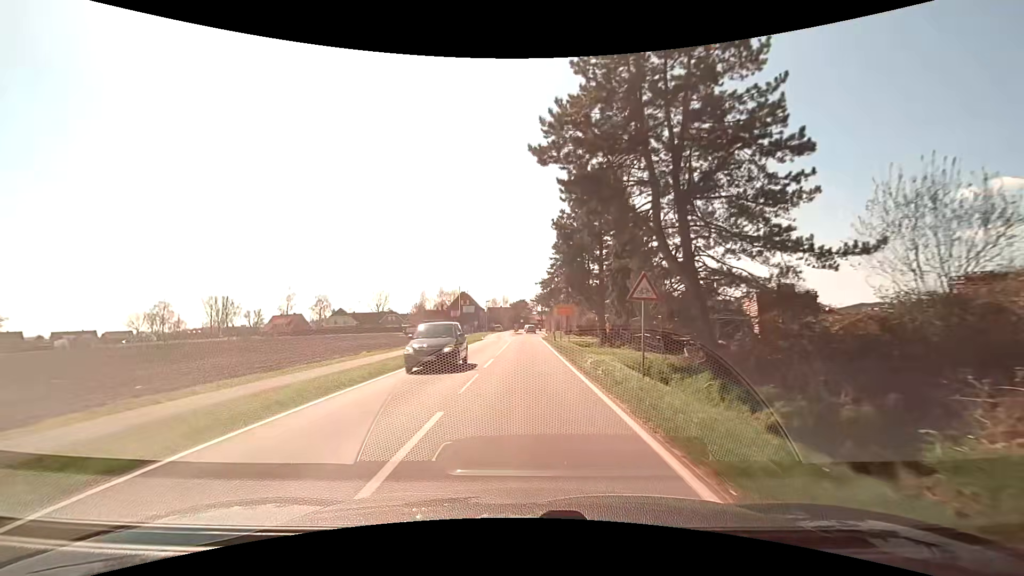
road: secondary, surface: asphalt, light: Day
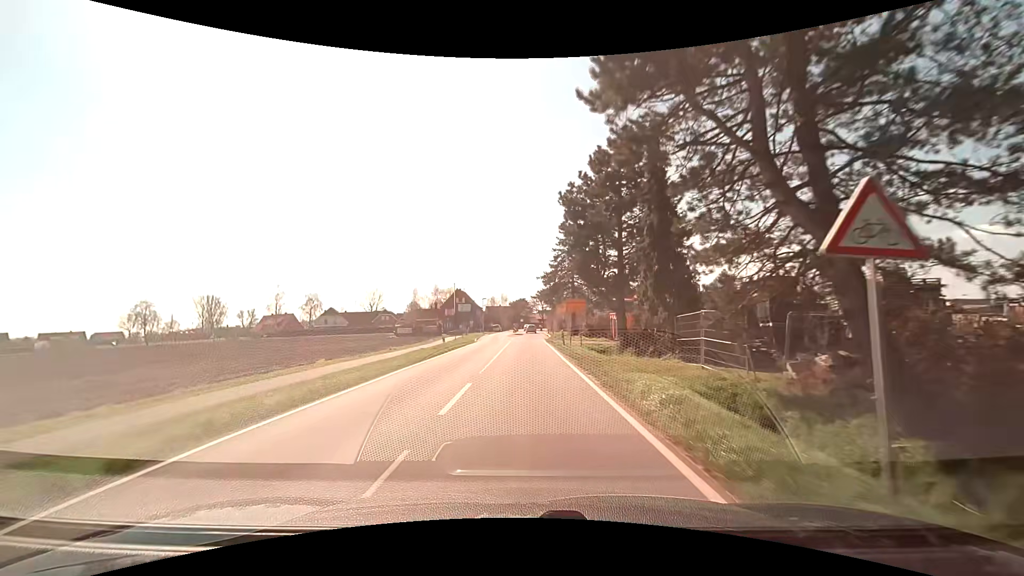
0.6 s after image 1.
(-0.1, +8.3) m; -1°
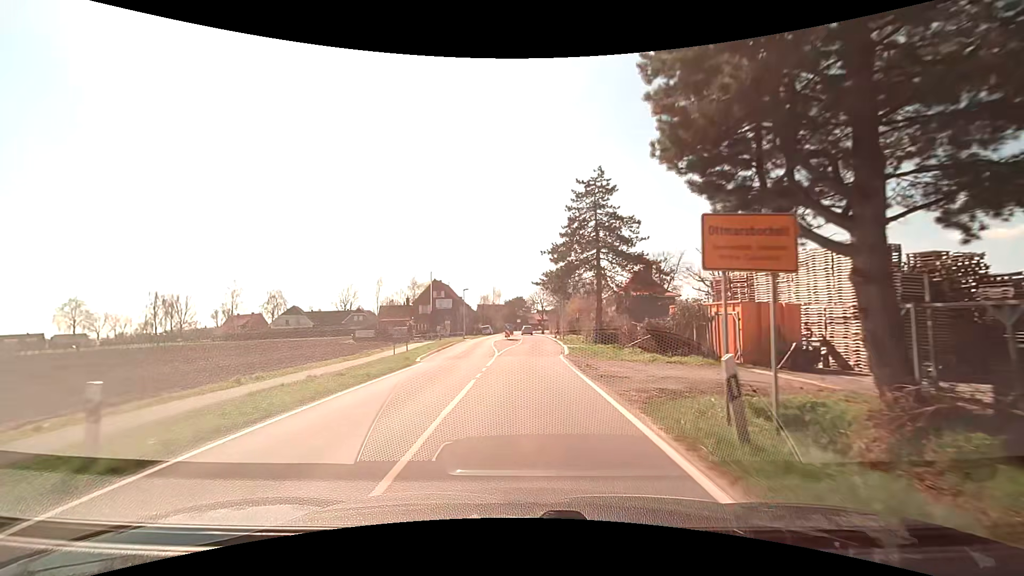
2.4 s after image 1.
(+0.1, +24.2) m; 0°
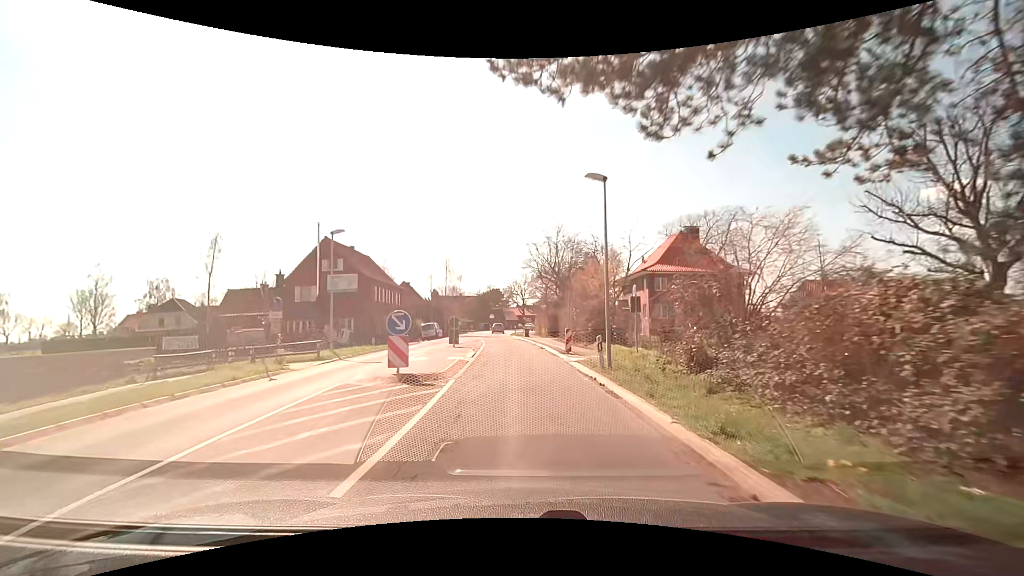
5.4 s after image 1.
(+1.1, +37.7) m; +2°
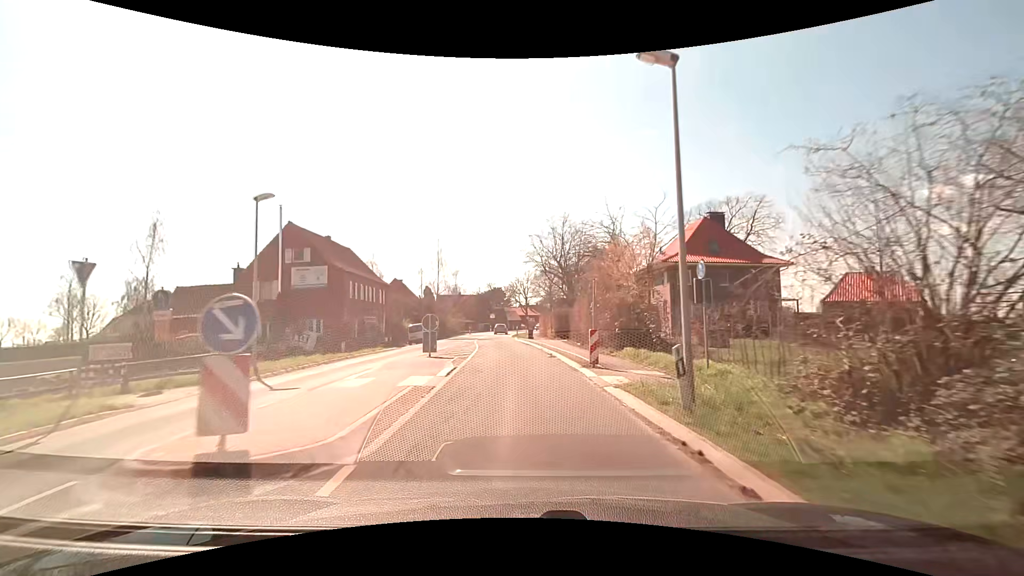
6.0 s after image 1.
(0.0, +7.3) m; 0°
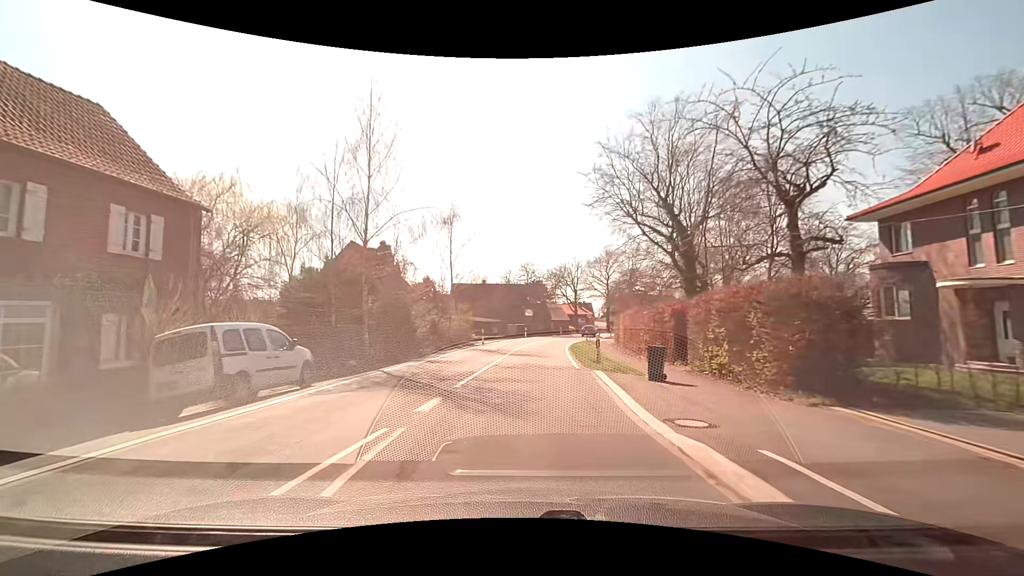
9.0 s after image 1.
(-1.7, +34.8) m; -5°
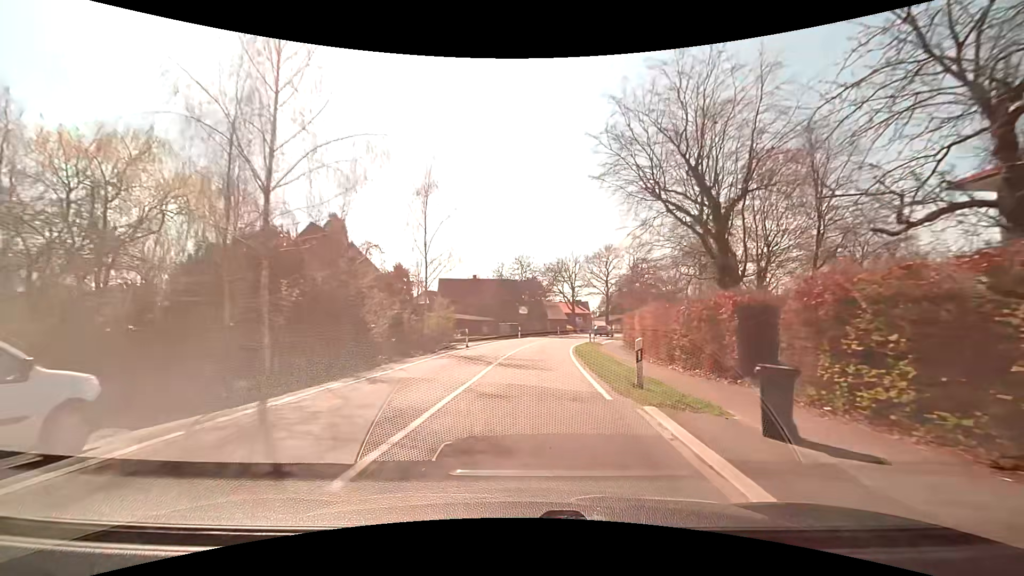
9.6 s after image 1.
(0.0, +6.7) m; +1°
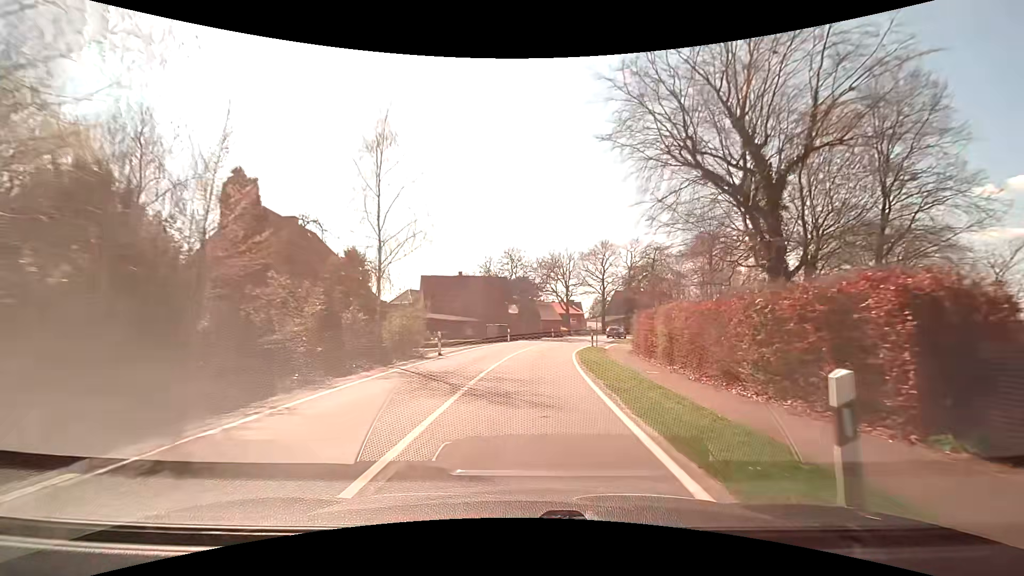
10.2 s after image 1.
(0.0, +6.7) m; +1°
